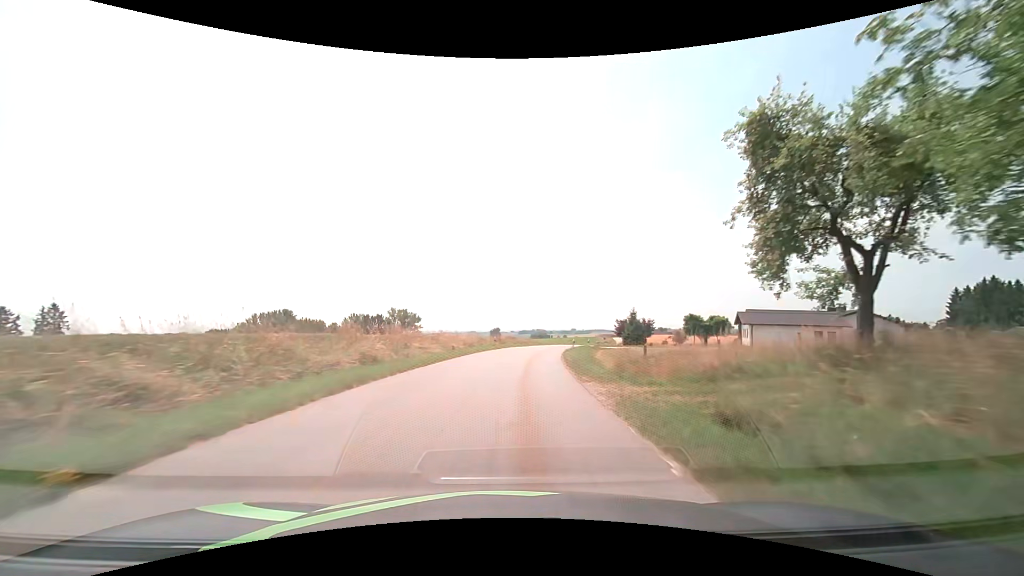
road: tertiary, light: Day
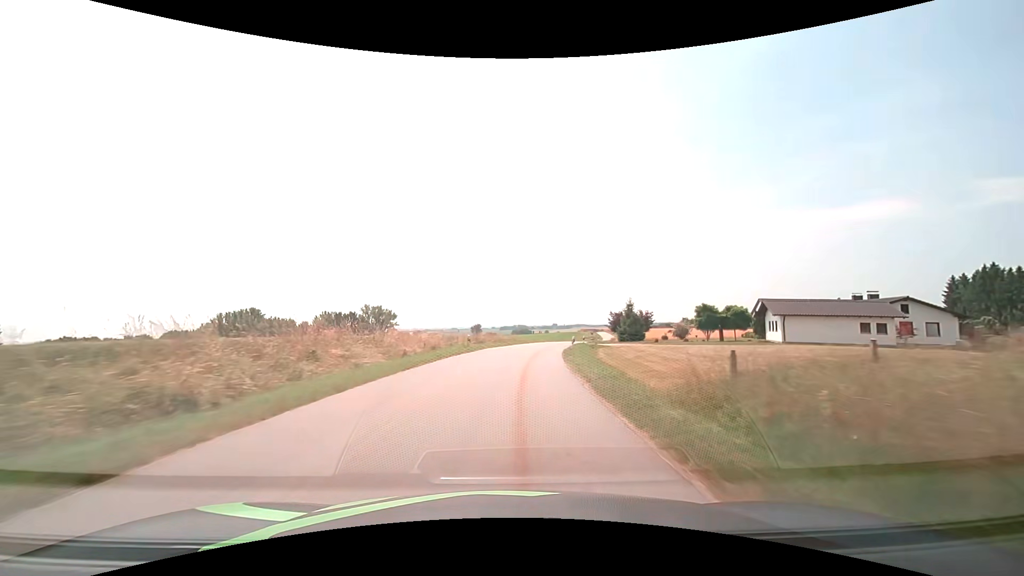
(+0.2, +10.9) m; +2°
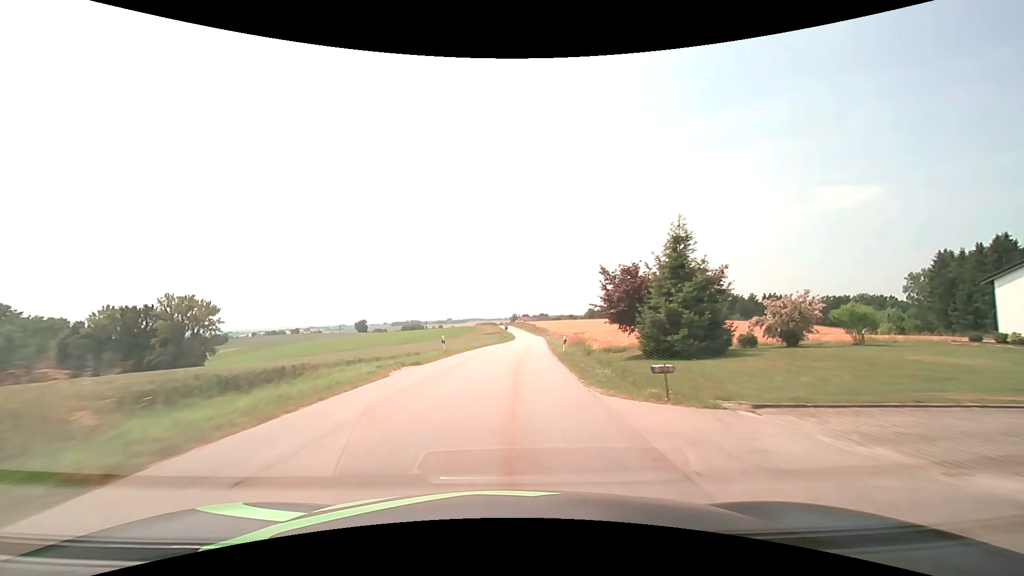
(+5.5, +54.2) m; +12°
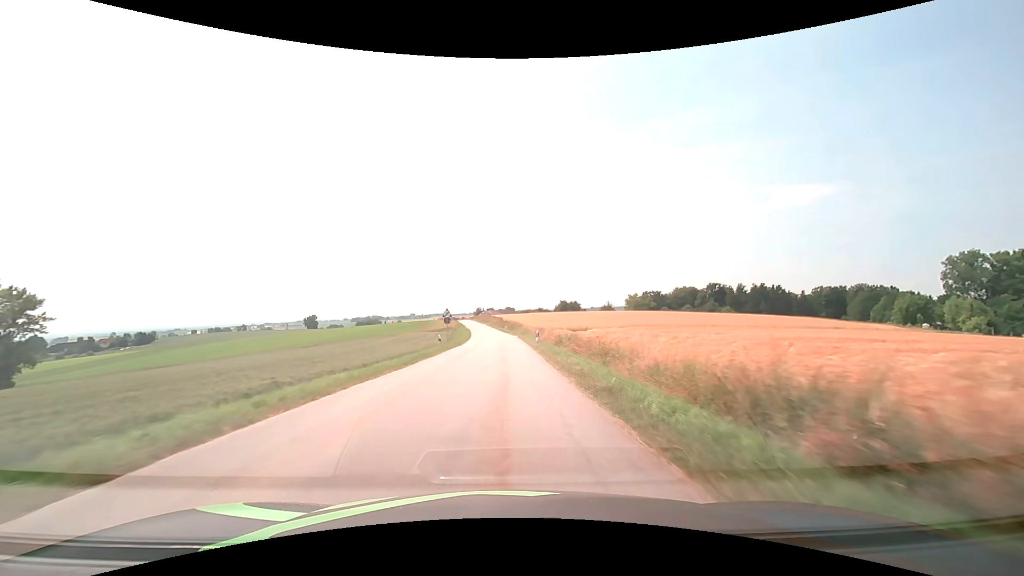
(+2.0, +43.5) m; +4°
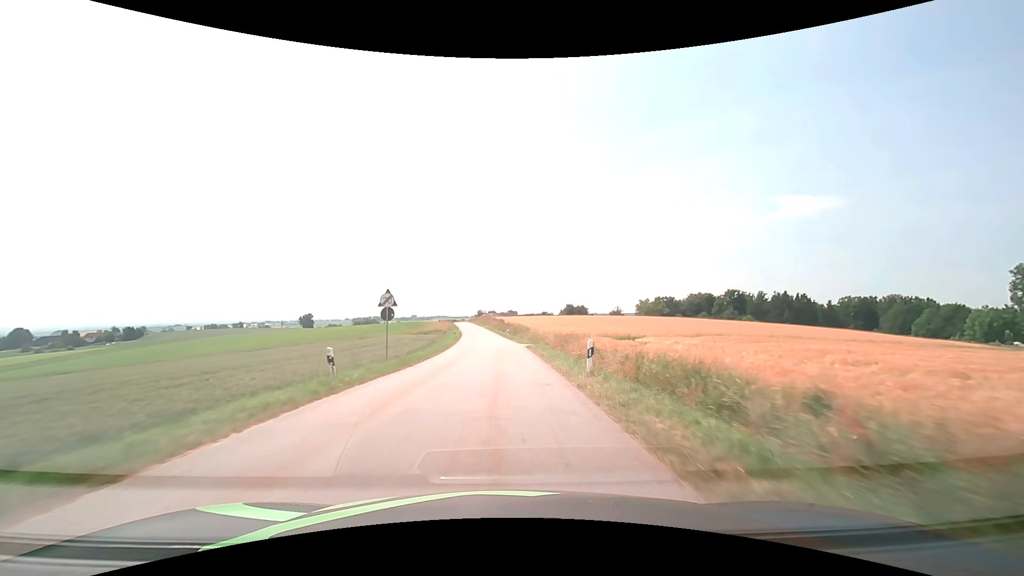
(0.0, +21.8) m; 0°
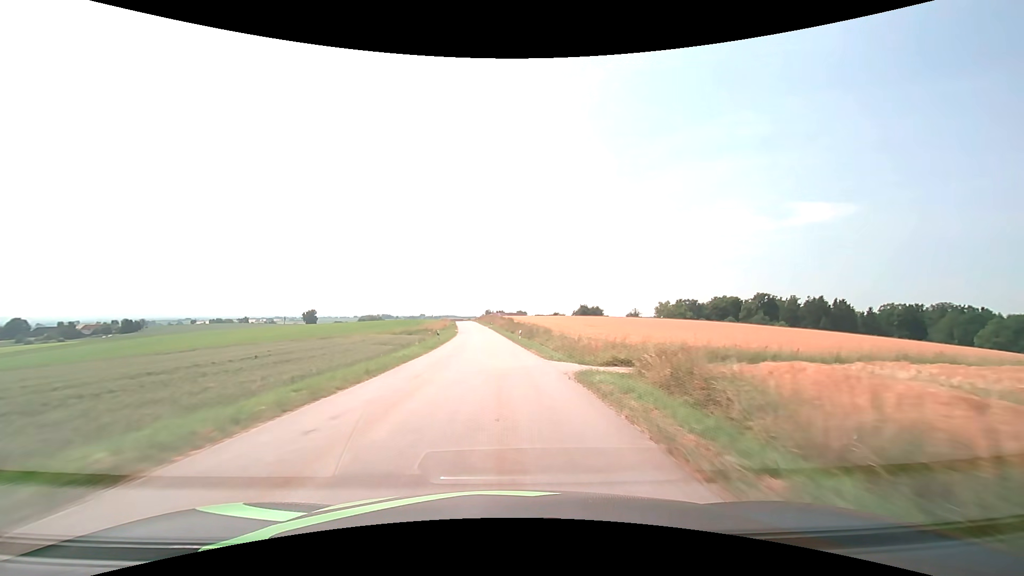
(-0.2, +21.8) m; -1°
(0, +10) (0, +20) (0, +30) (-1, +40) (-2, +50) (-2, +60) (-3, +70) (-4, +80) (-5, +90) (-6, +100) m
